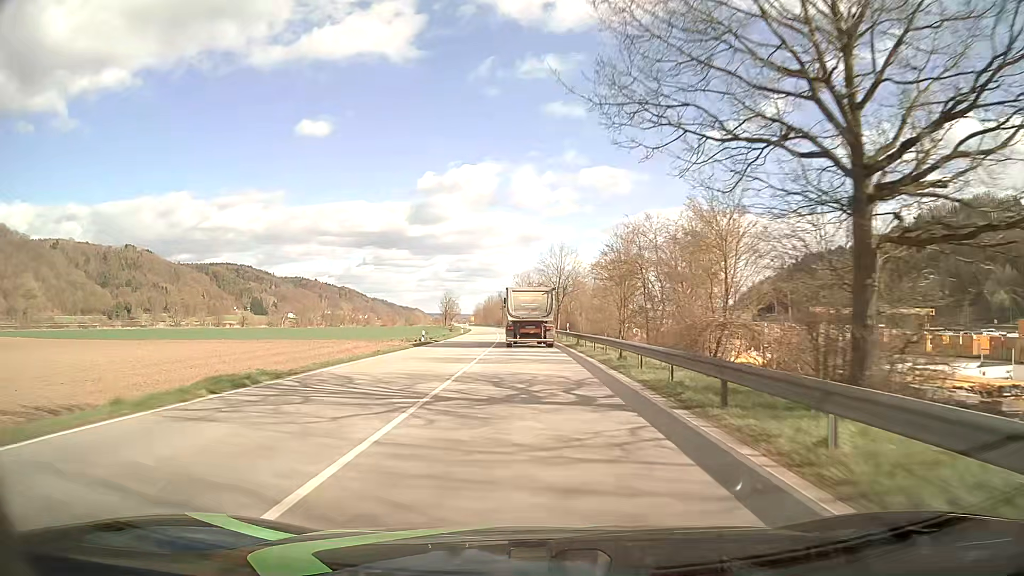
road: primary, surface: asphalt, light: Day
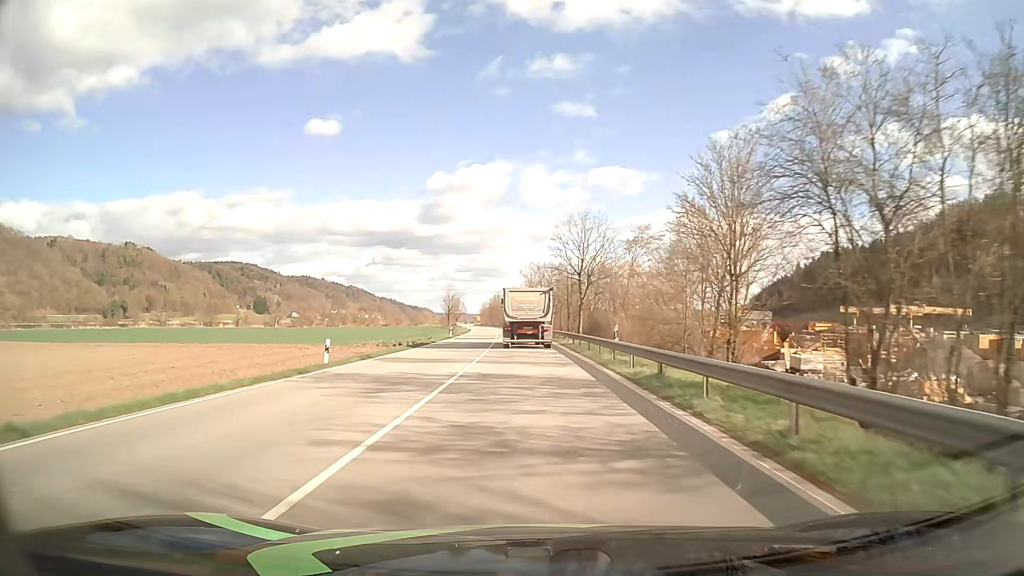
(-0.2, +22.9) m; -1°
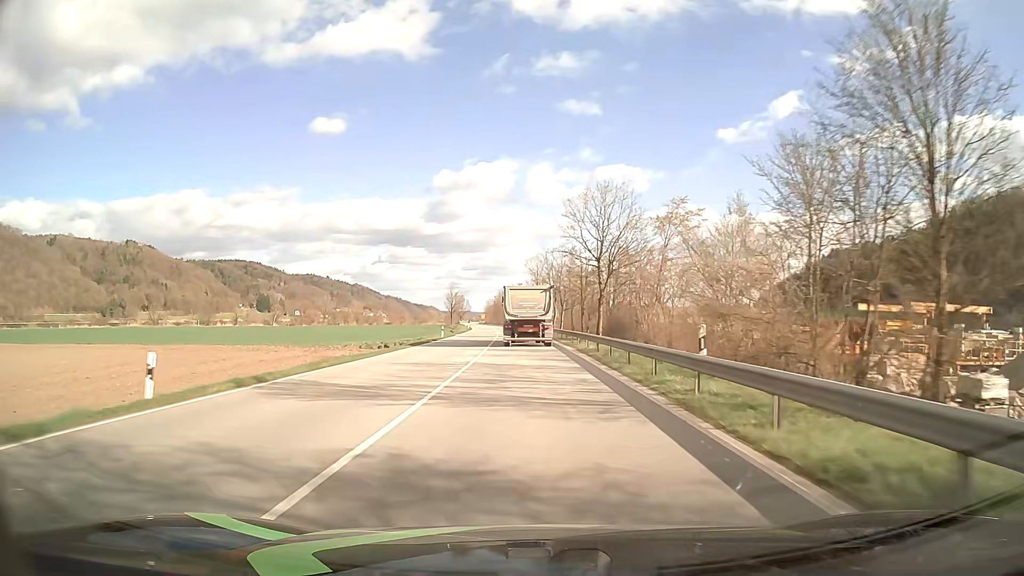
(-0.1, +11.5) m; -1°
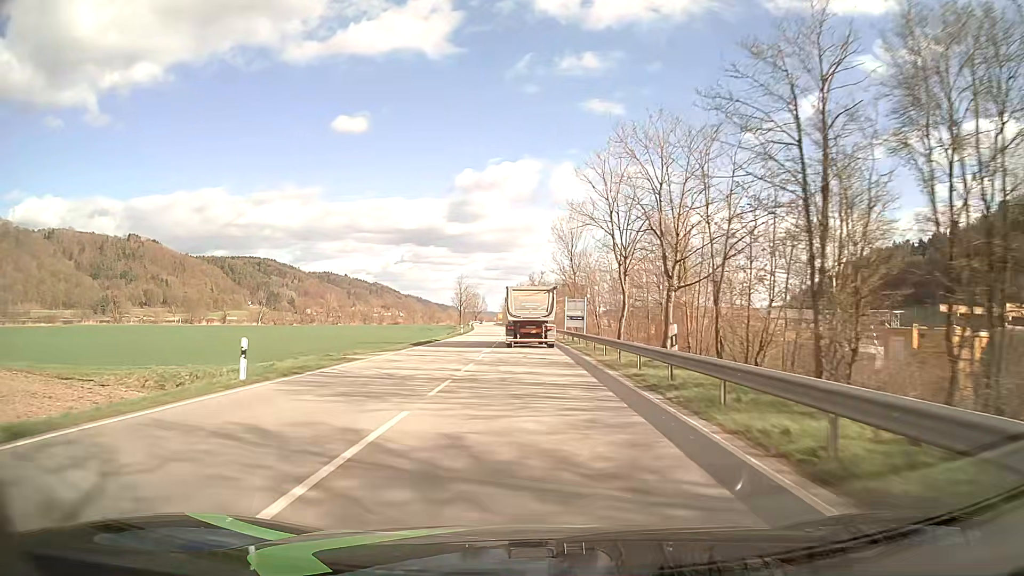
(-0.8, +45.9) m; -2°
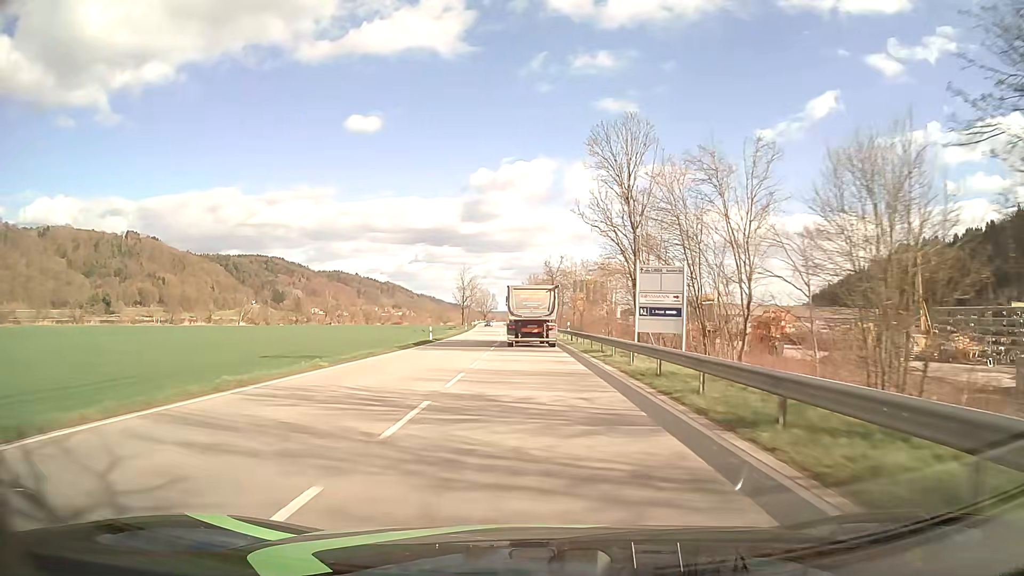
(-0.4, +34.5) m; -1°
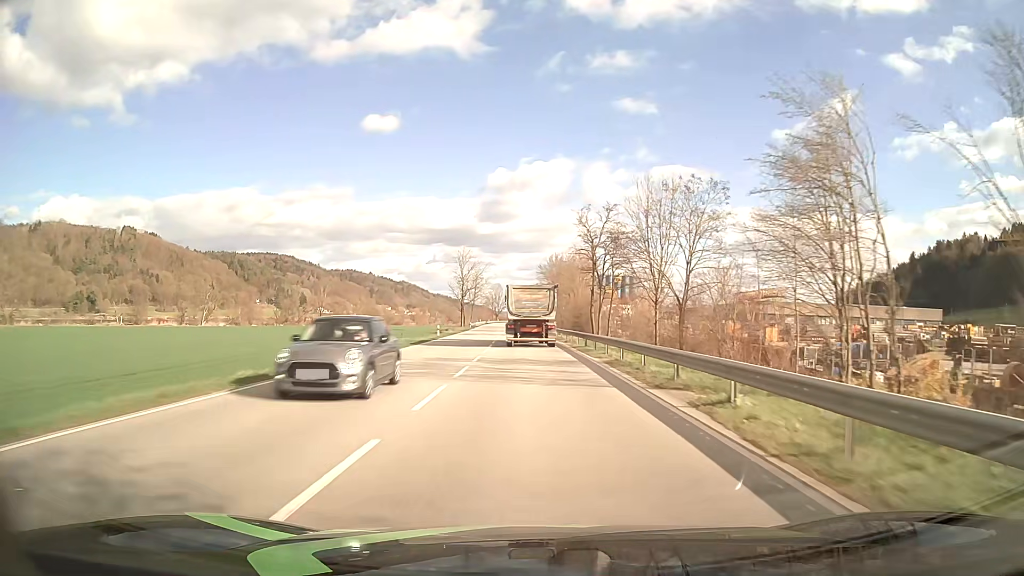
(-0.5, +45.9) m; -1°
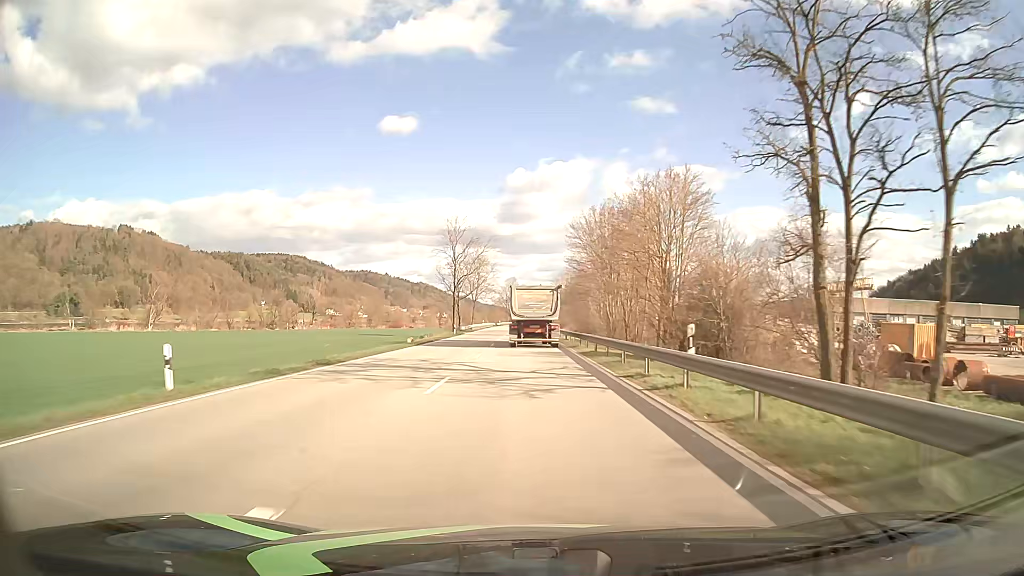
(-0.8, +45.8) m; -2°
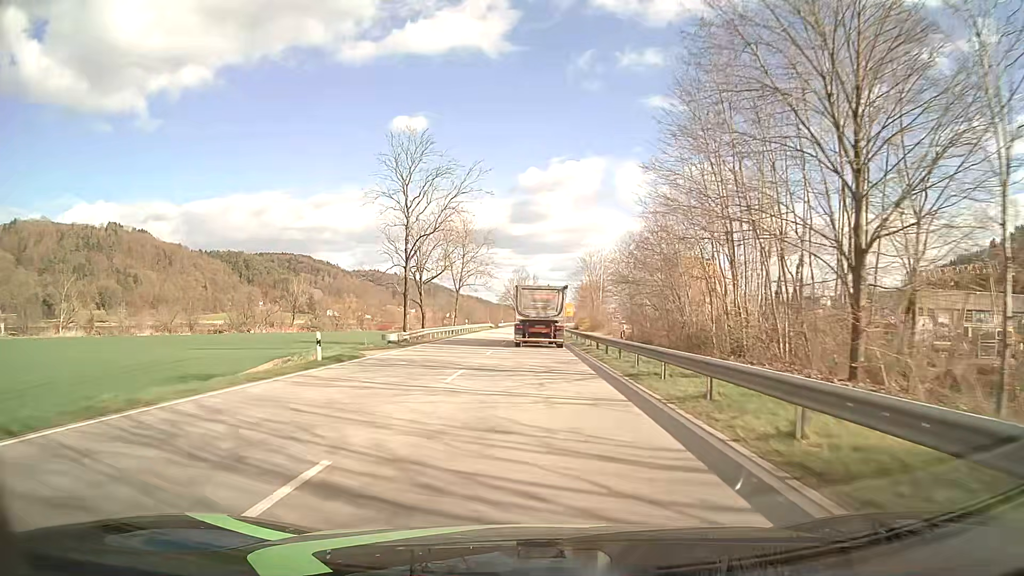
(-0.5, +45.7) m; -1°
(0, +10) (0, +20) (0, +30) (0, +40) (0, +50) (0, +60) (0, +70) (0, +80) (+1, +90) (+1, +100) m
